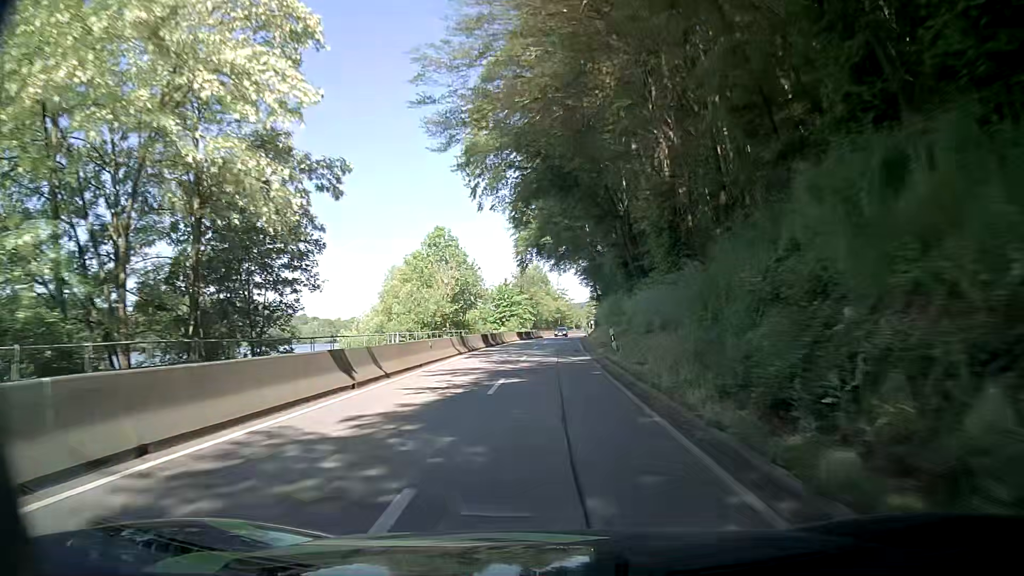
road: secondary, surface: asphalt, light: Day
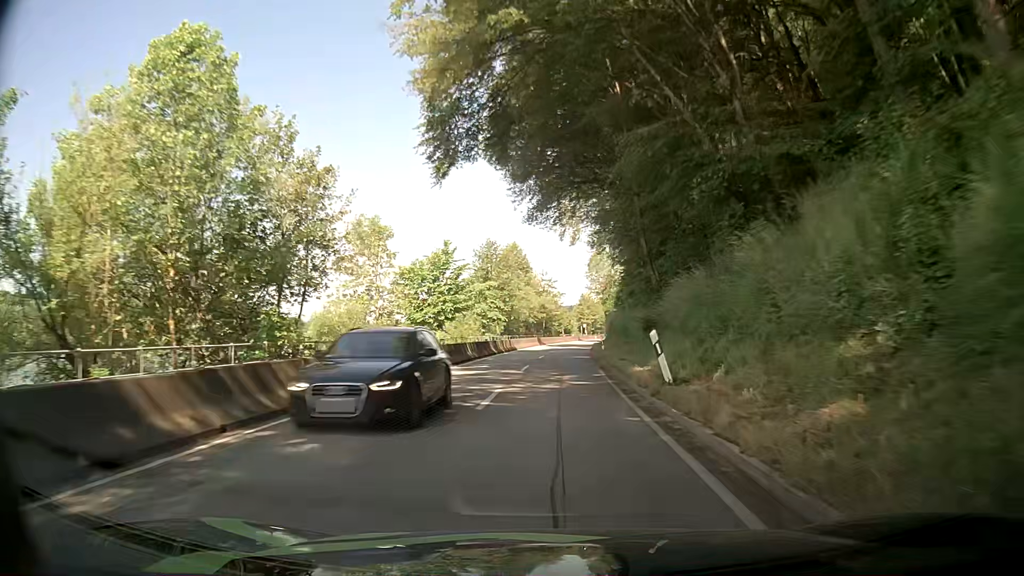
(+0.4, +38.0) m; +2°
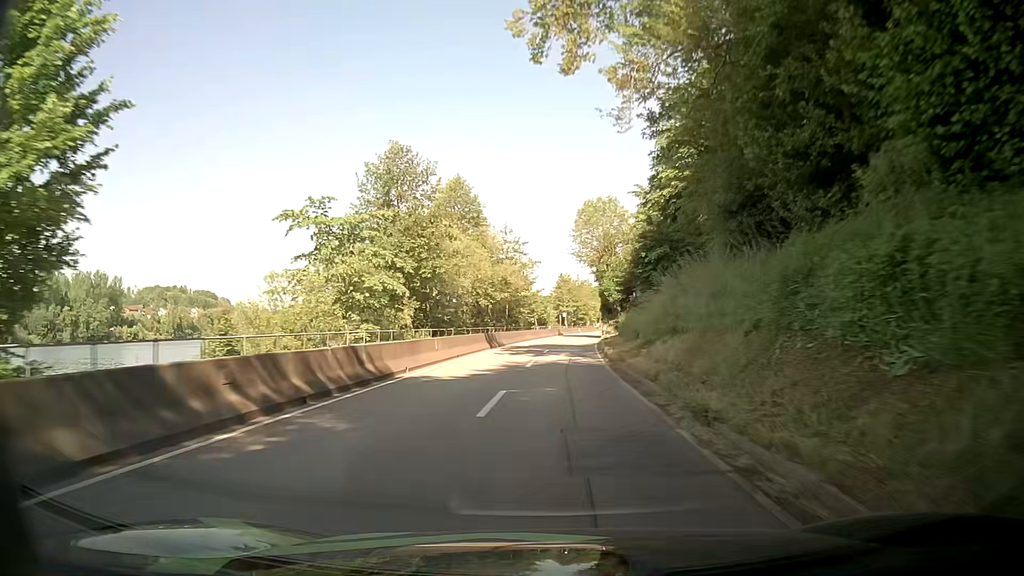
(+0.4, +37.4) m; +2°
(0, +10) (0, +20) (+1, +30) (+1, +40) (+2, +50) (+3, +60) (+4, +70) (+4, +80) (+5, +90) (+7, +100) m
